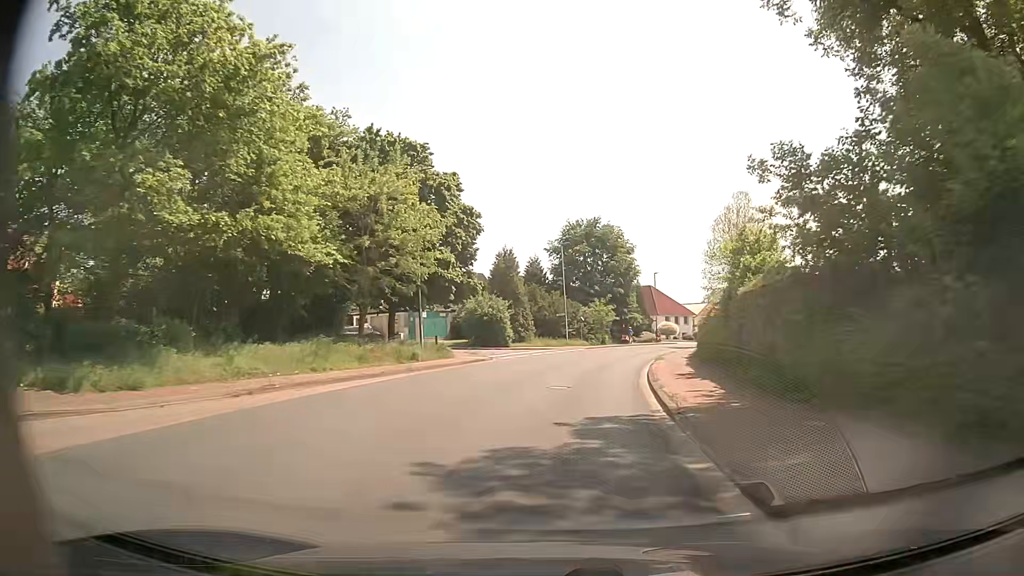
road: tertiary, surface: asphalt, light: Day
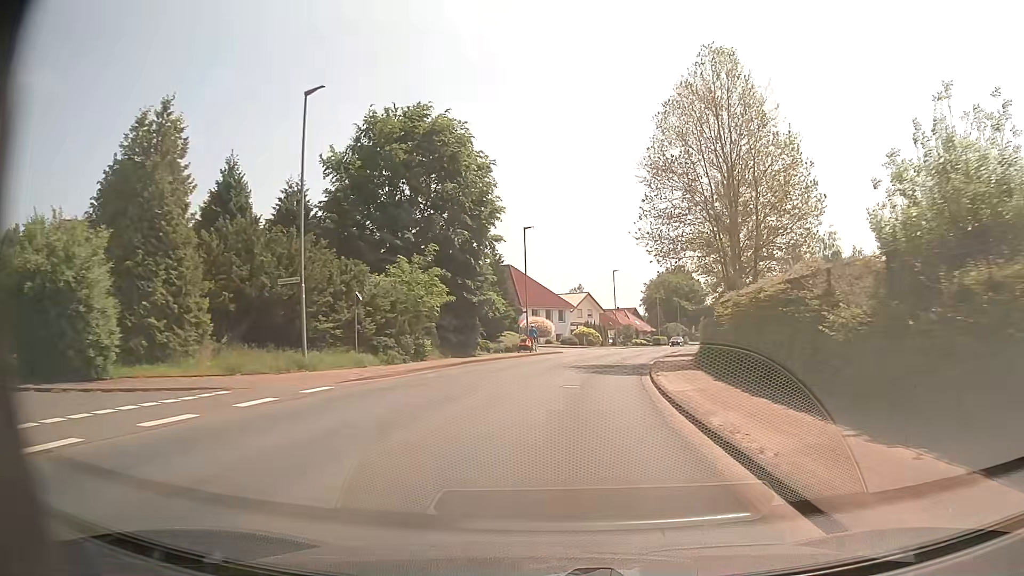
(+4.3, +37.7) m; +13°
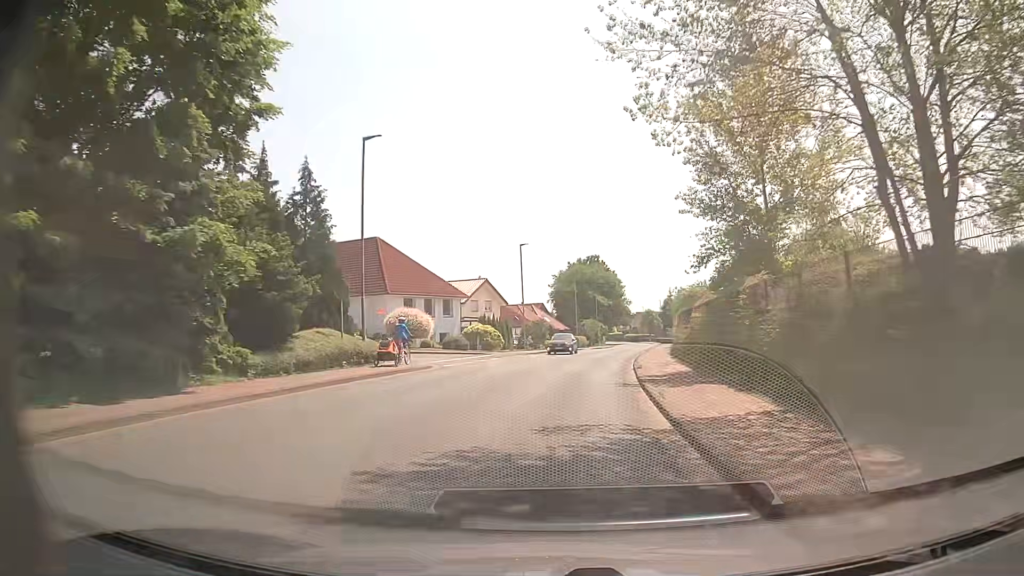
(+1.6, +22.8) m; +8°
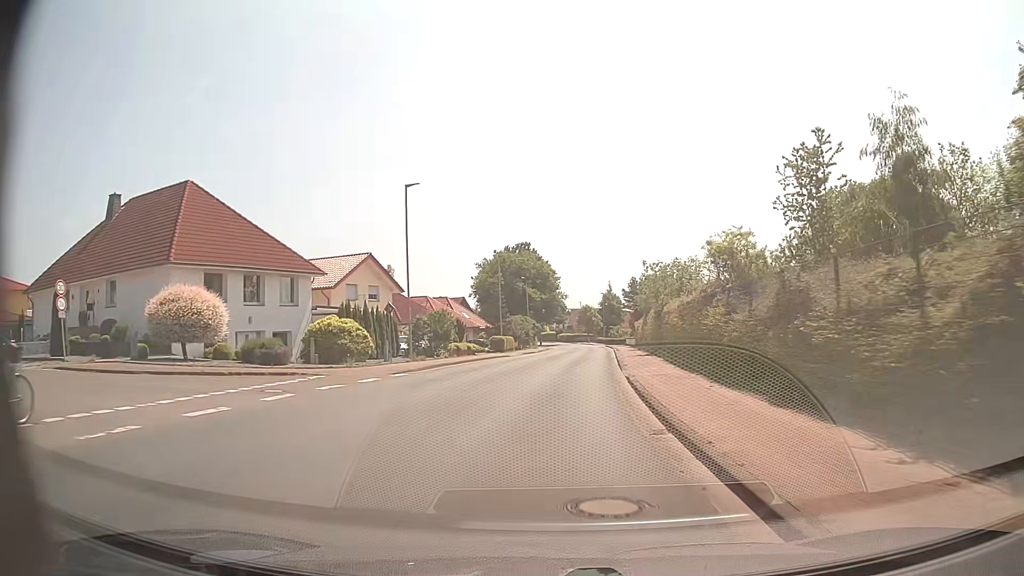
(+1.2, +22.9) m; +6°
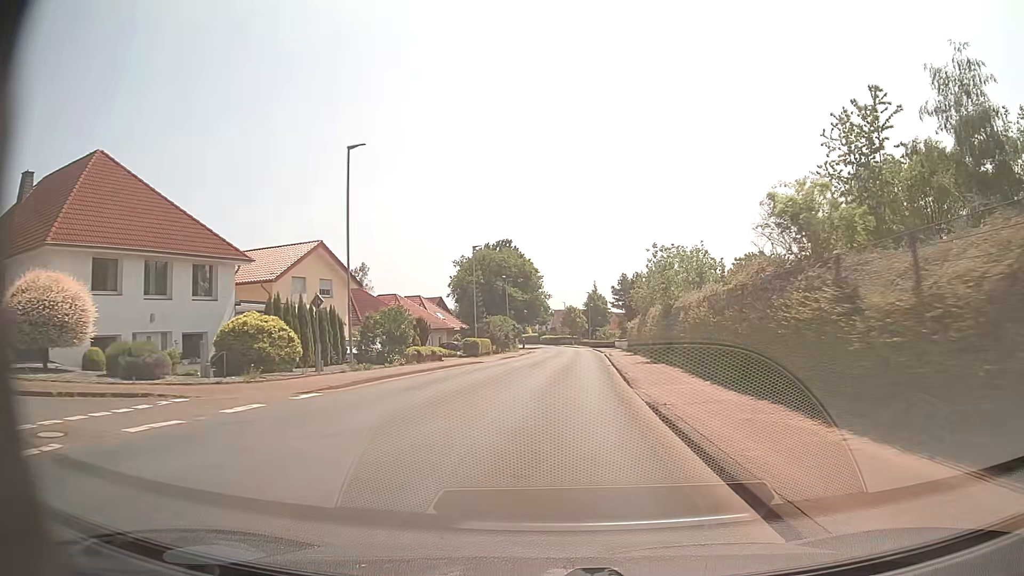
(+0.1, +7.7) m; +1°
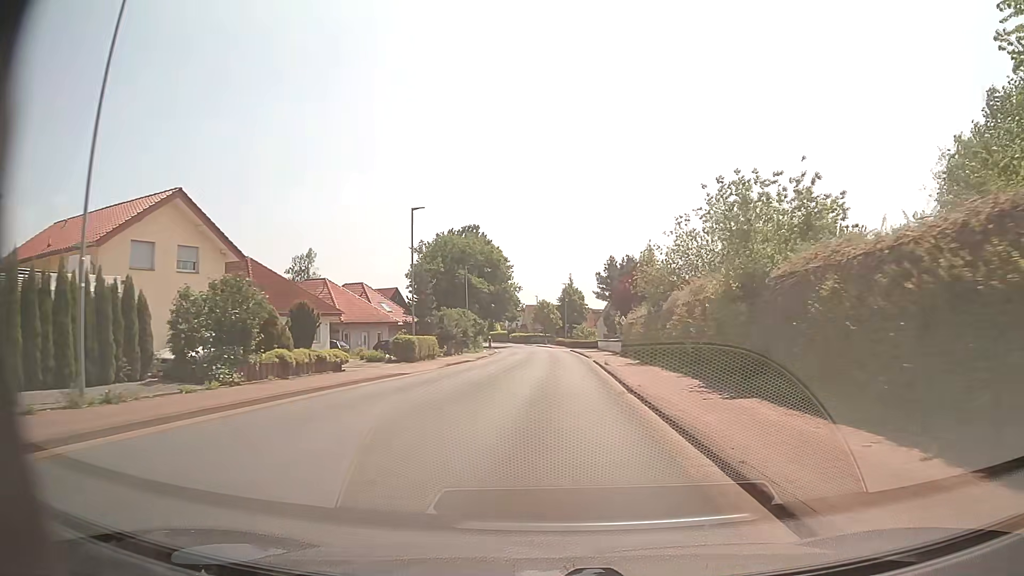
(+0.3, +15.4) m; +2°
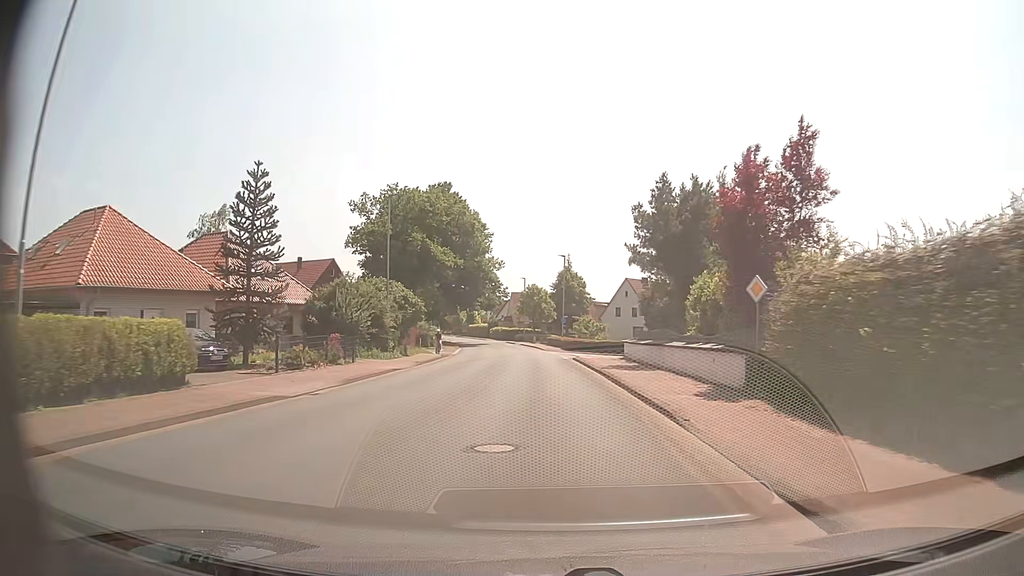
(+0.4, +30.7) m; +1°
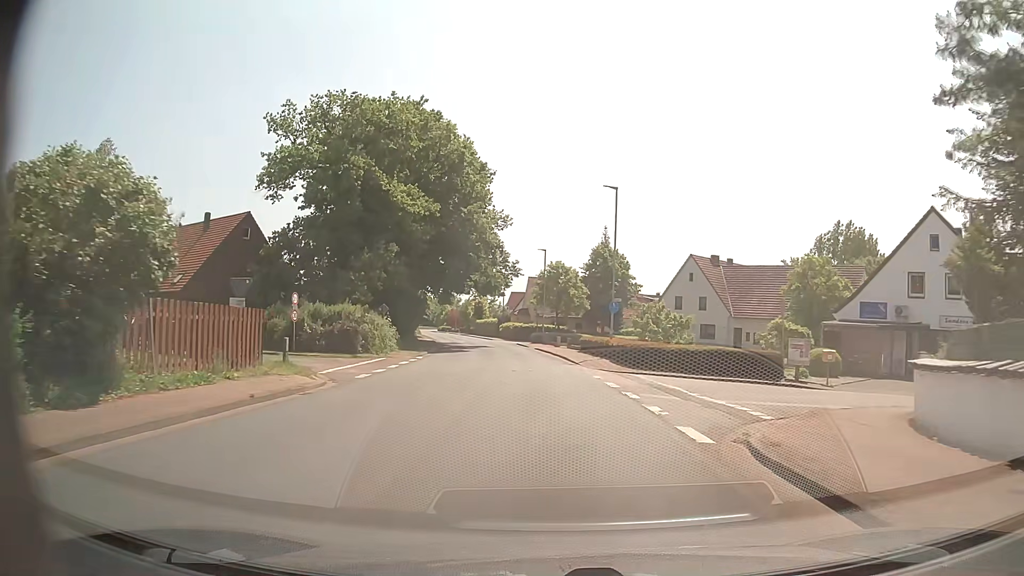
(-0.4, +30.6) m; -2°
(0, +10) (0, +20) (-1, +30) (-2, +40) (-3, +50) (-4, +60) (-6, +70) (-8, +79) (-10, +89) (-12, +99) m
